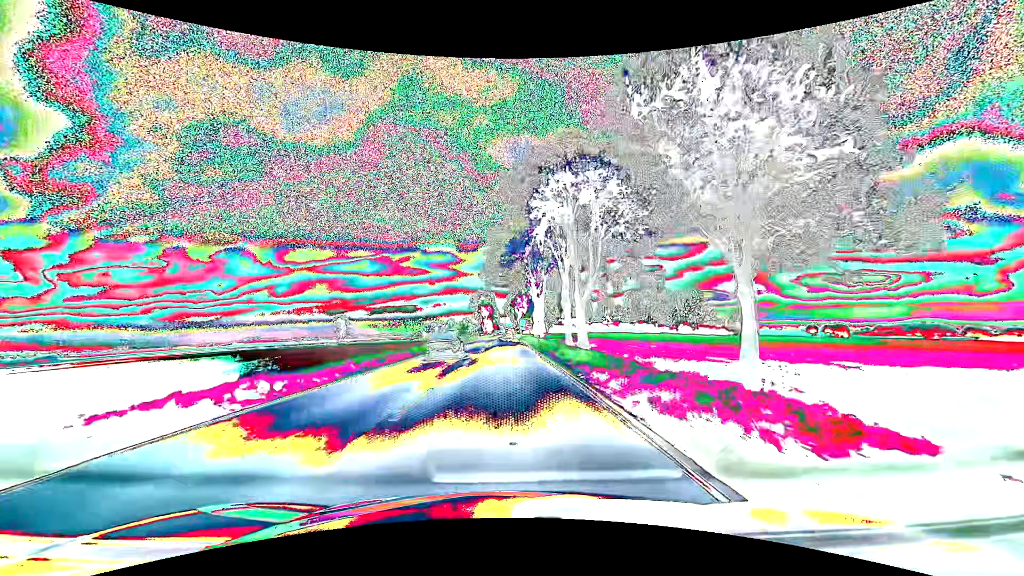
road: primary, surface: asphalt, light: Day
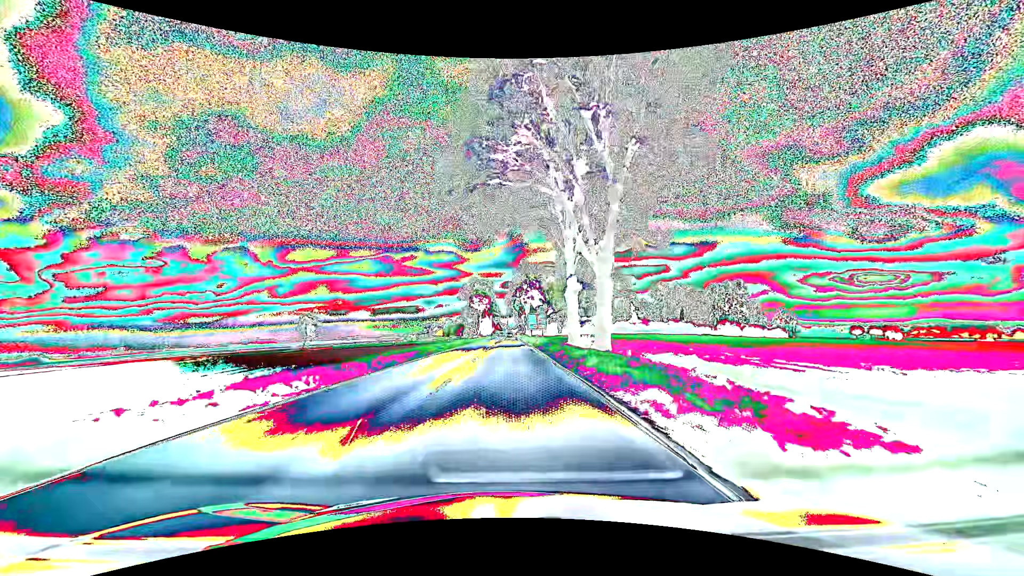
(0.0, +45.9) m; 0°
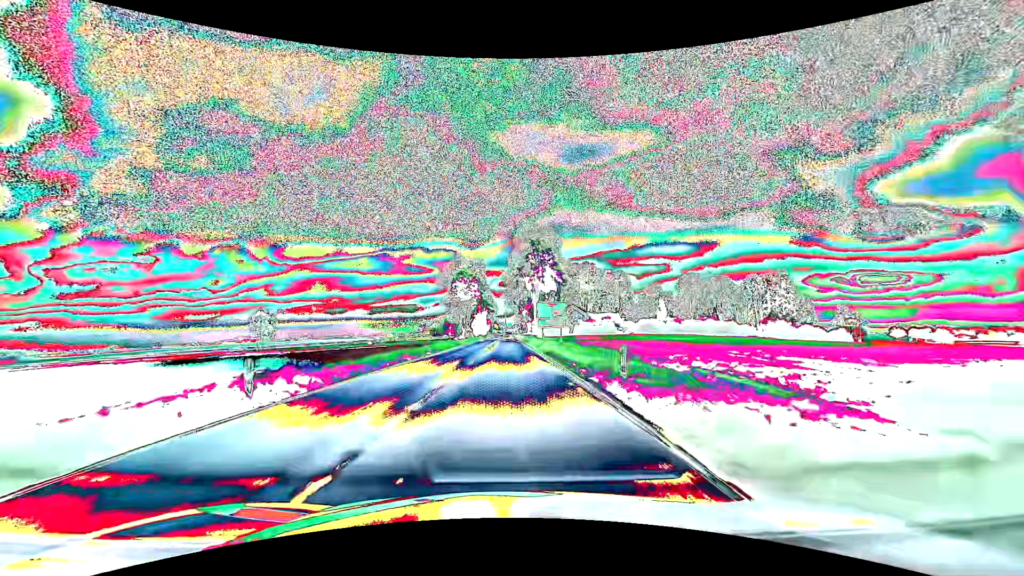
(+0.1, +37.4) m; 0°
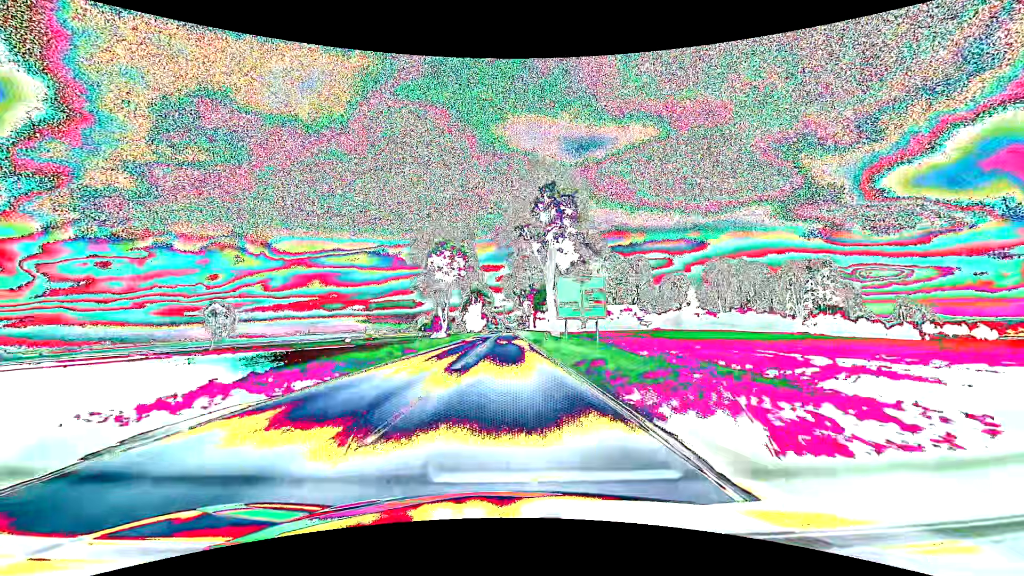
(0.0, +25.9) m; 0°
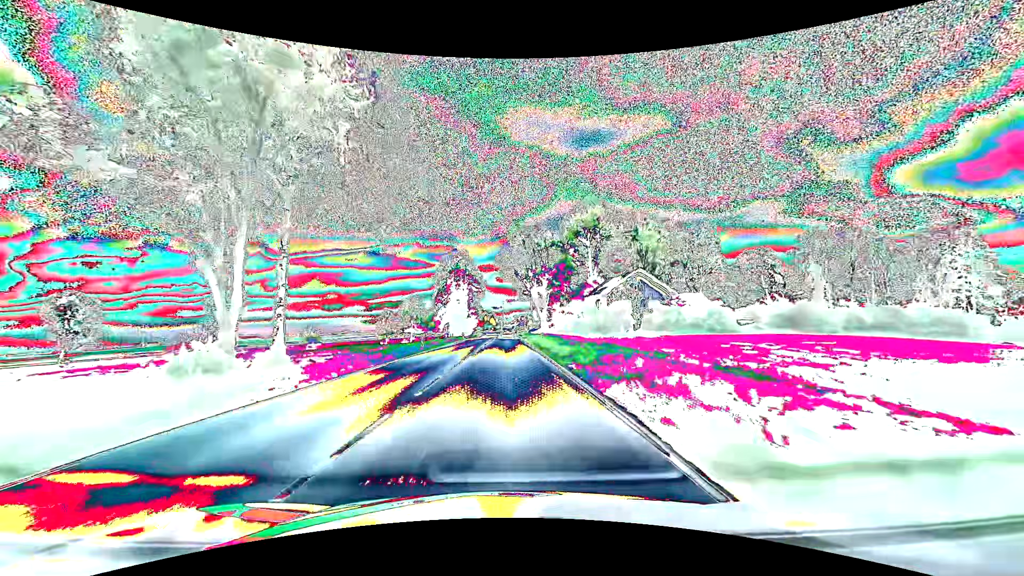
(-0.1, +49.3) m; 0°
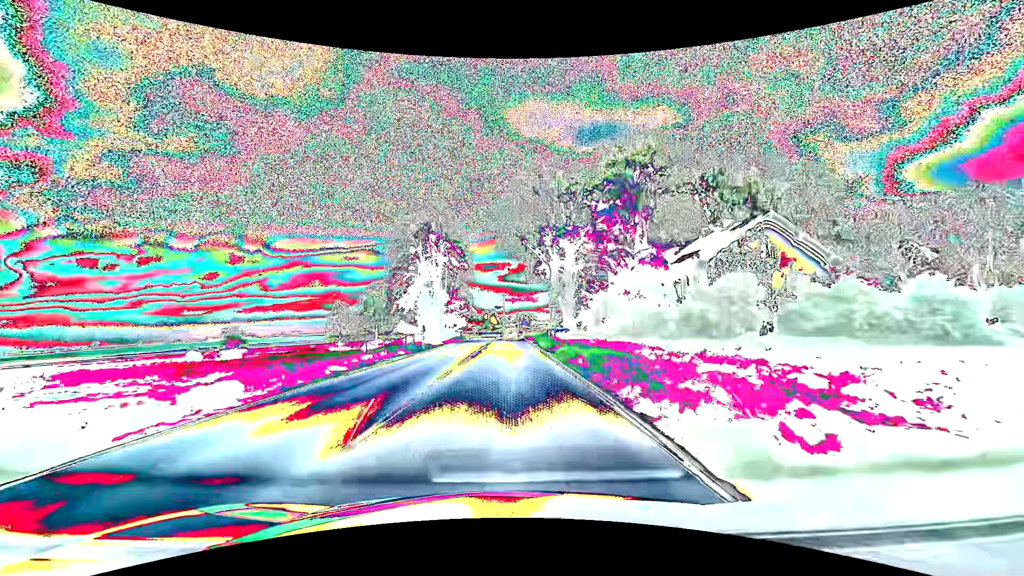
(-0.3, +34.3) m; -1°
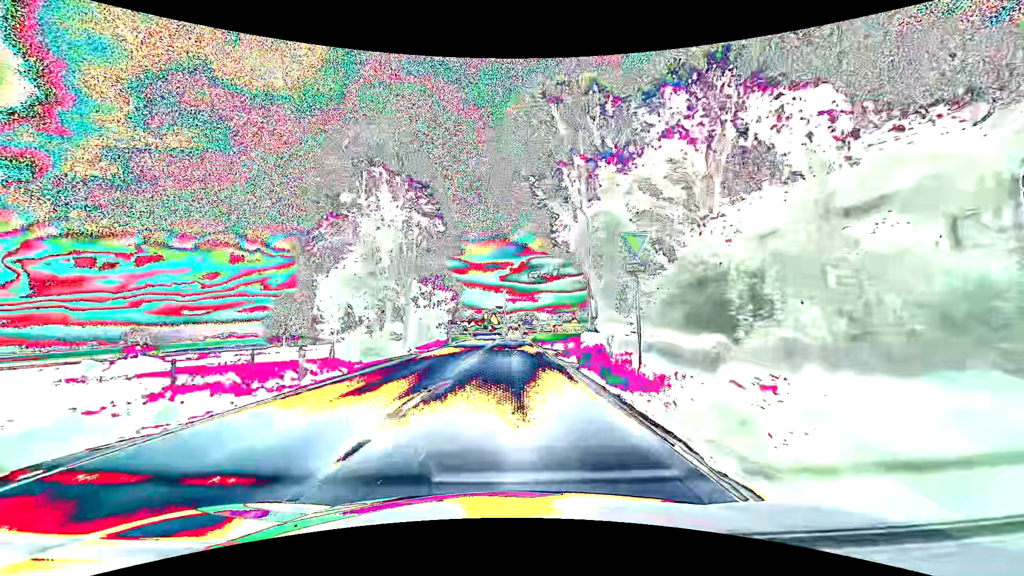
(0.0, +21.4) m; 0°
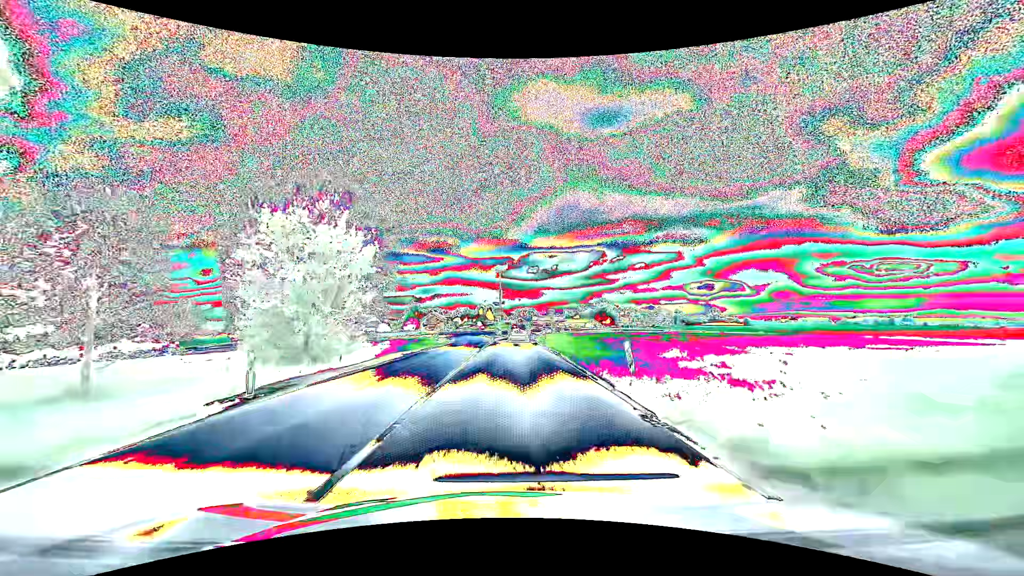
(0.0, +38.5) m; 0°
(0, +10) (0, +20) (0, +30) (0, +40) (+1, +50) (+1, +60) (+3, +70) (+6, +79) (+12, +88) (+15, +97) m
